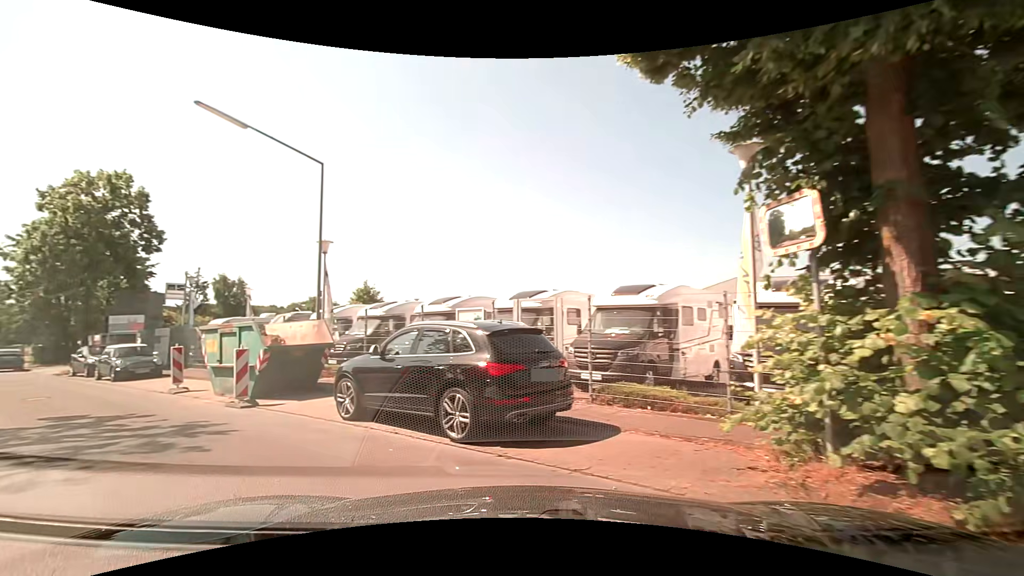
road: unclassified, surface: asphalt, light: Day
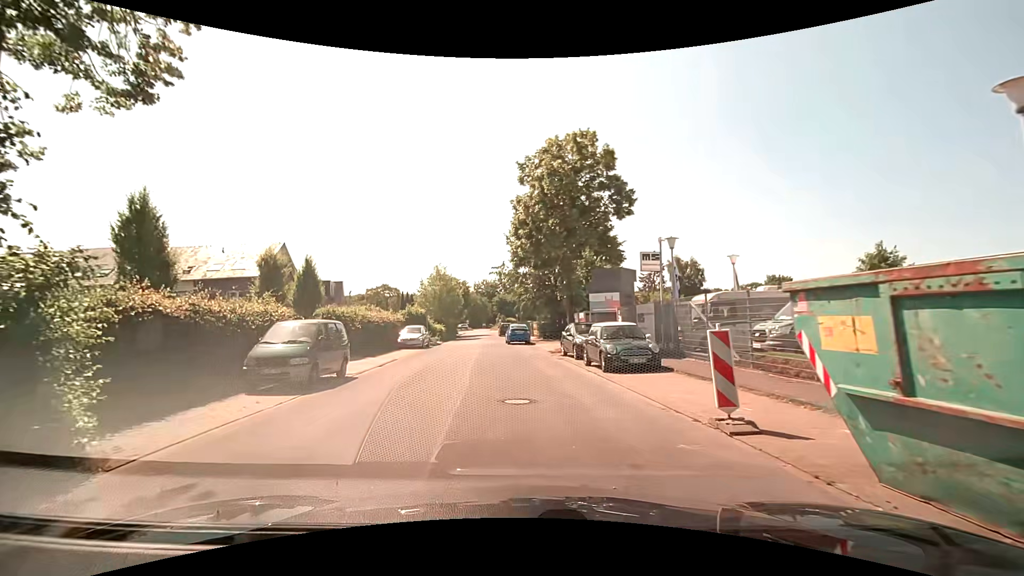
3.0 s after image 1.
(-5.7, +8.8) m; -49°
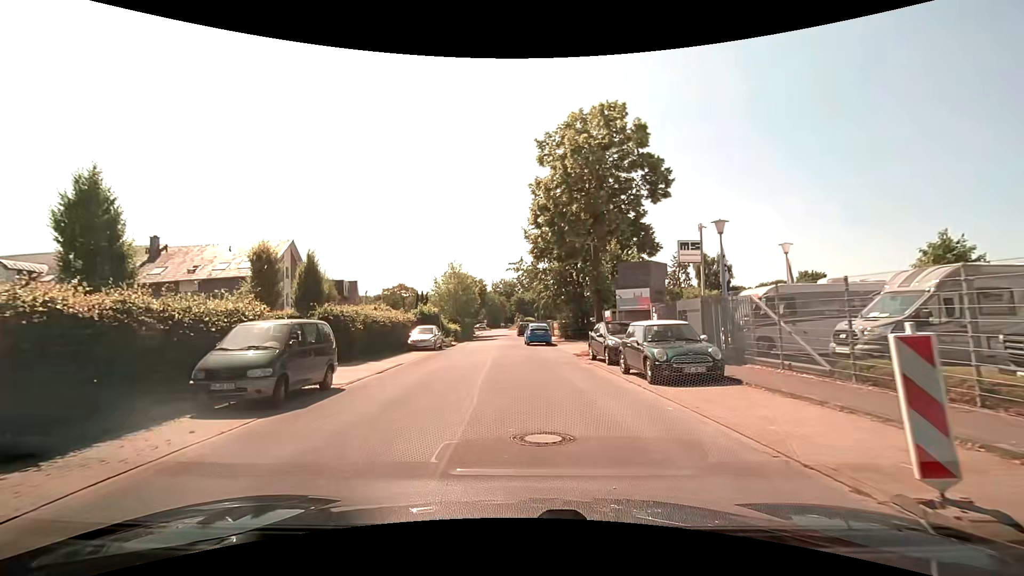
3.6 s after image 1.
(0.0, +3.0) m; -2°
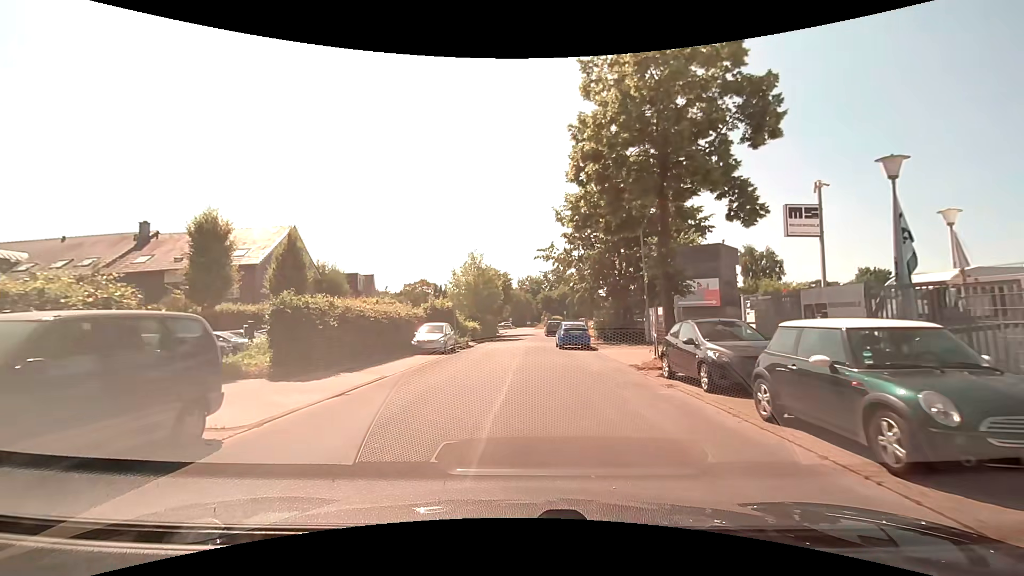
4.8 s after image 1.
(-0.2, +6.7) m; -3°
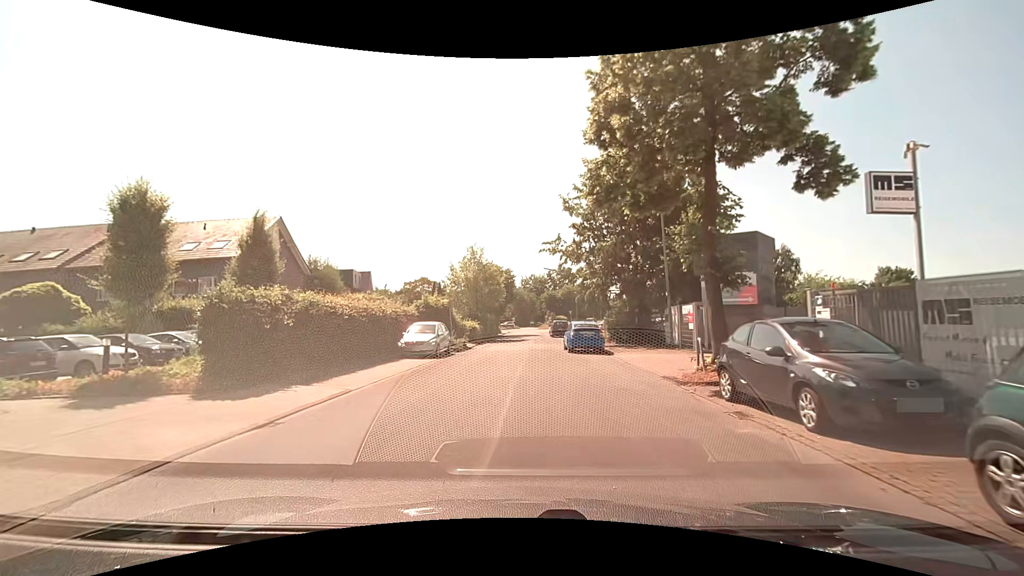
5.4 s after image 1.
(0.0, +3.5) m; +1°
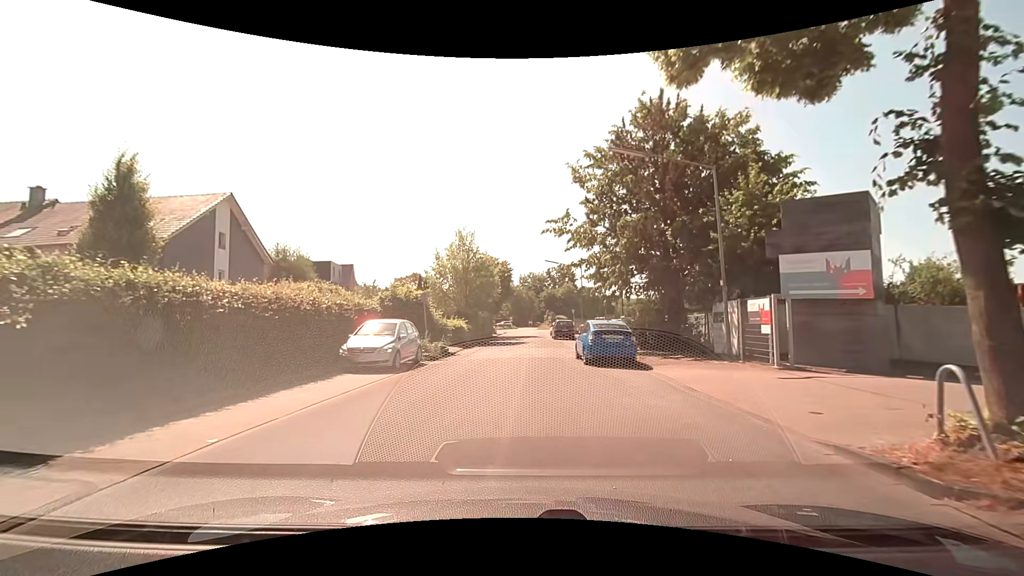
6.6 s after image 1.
(-0.1, +7.1) m; -2°
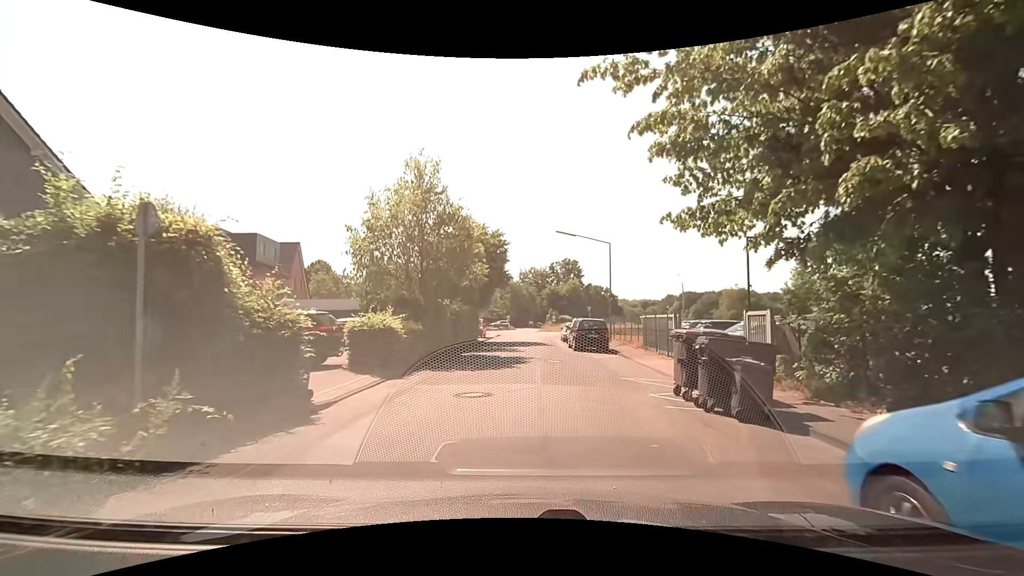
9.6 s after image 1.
(+0.2, +16.6) m; 0°
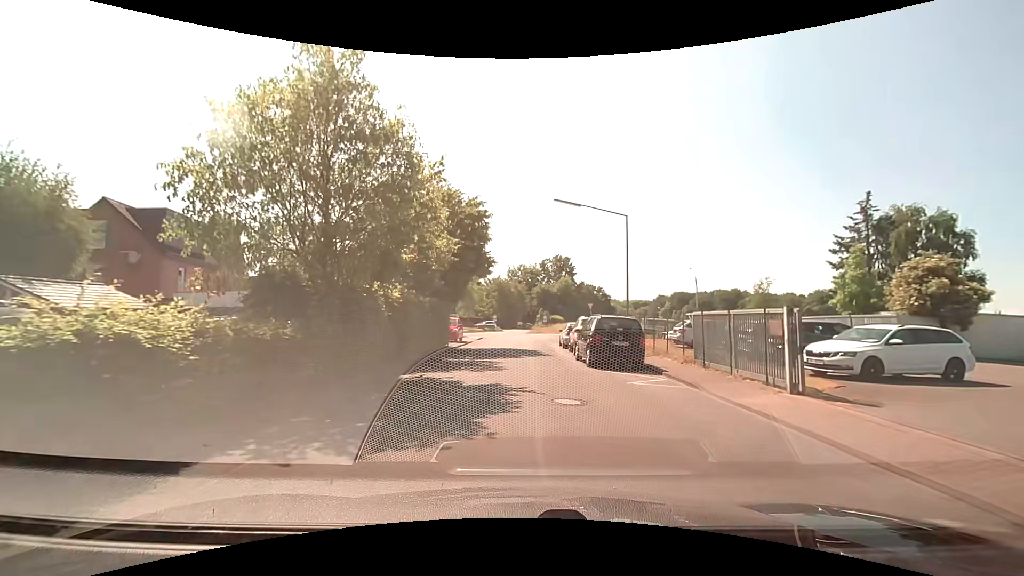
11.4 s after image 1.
(+0.2, +9.2) m; +2°
